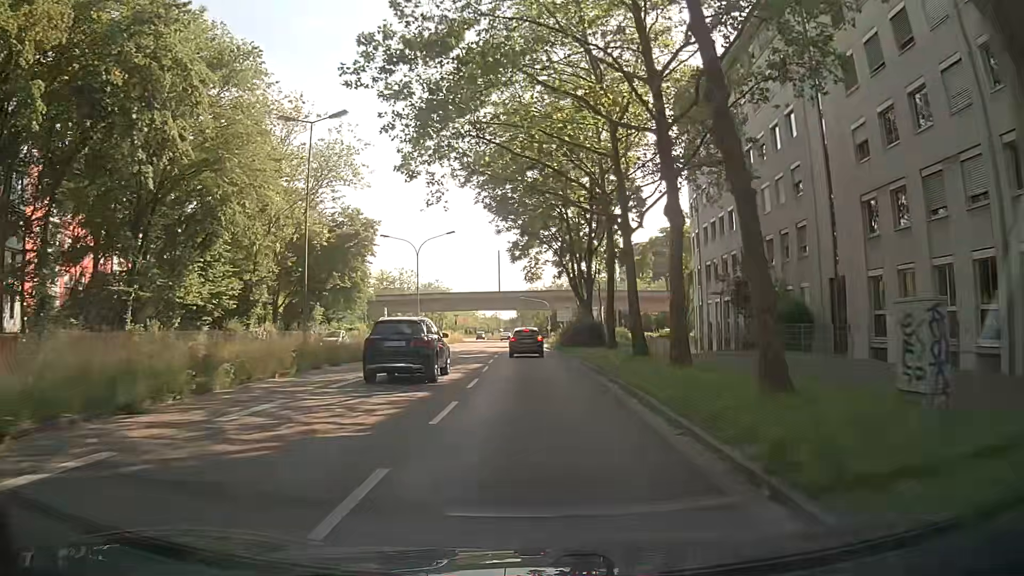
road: secondary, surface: asphalt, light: Day
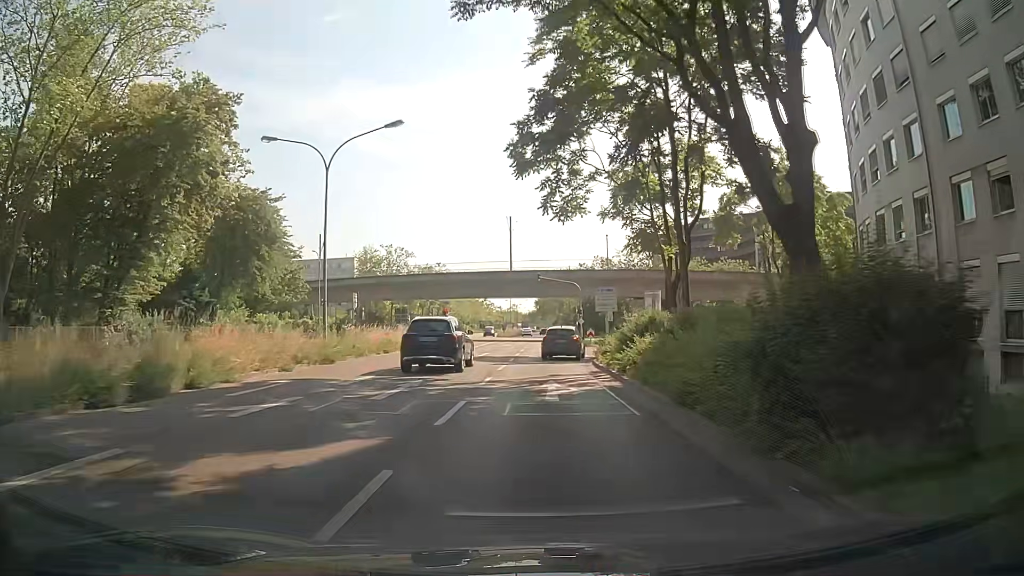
(-0.3, +30.2) m; -1°
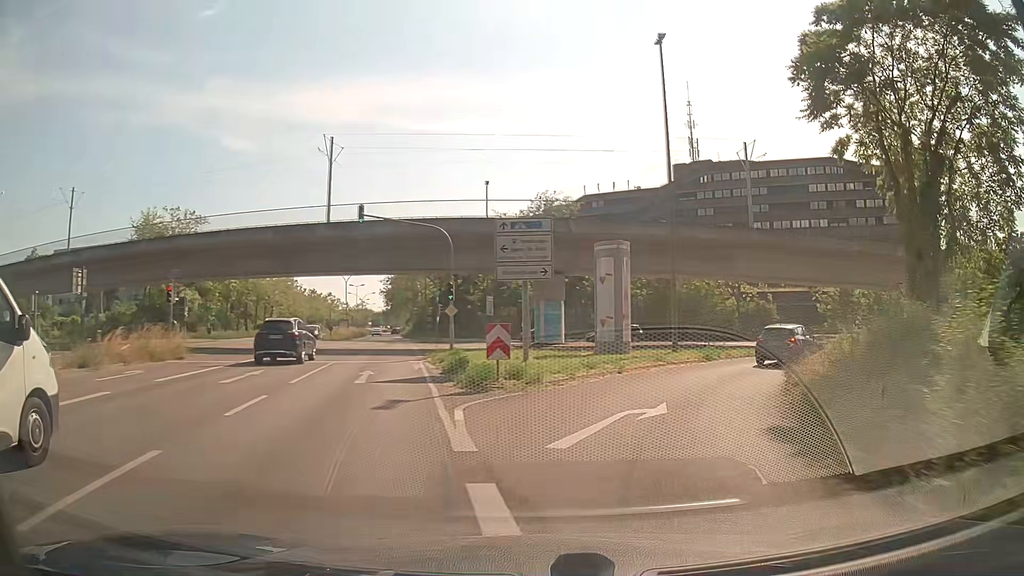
(+1.4, +35.2) m; +12°
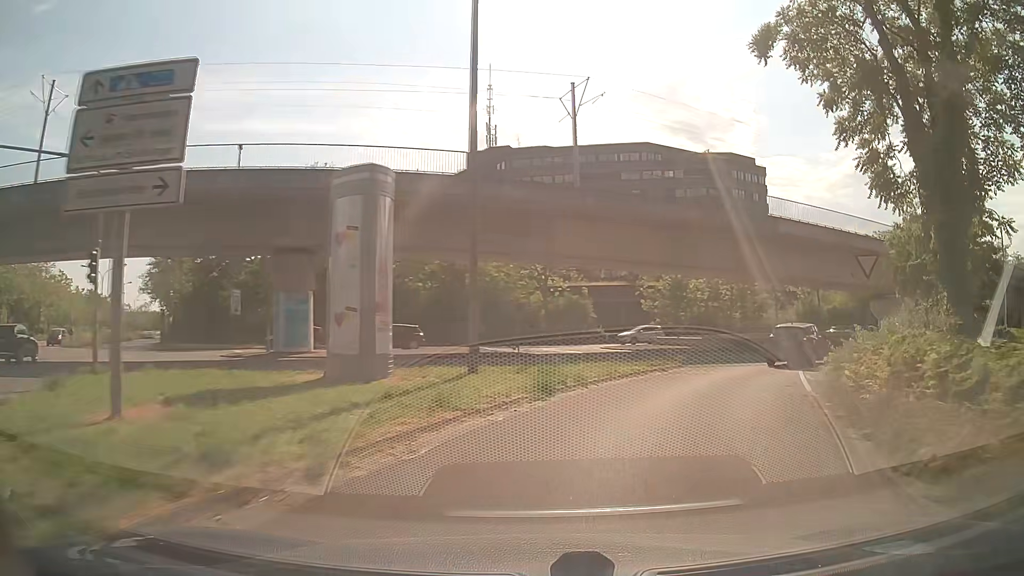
(+2.1, +13.0) m; +18°
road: secondary_link
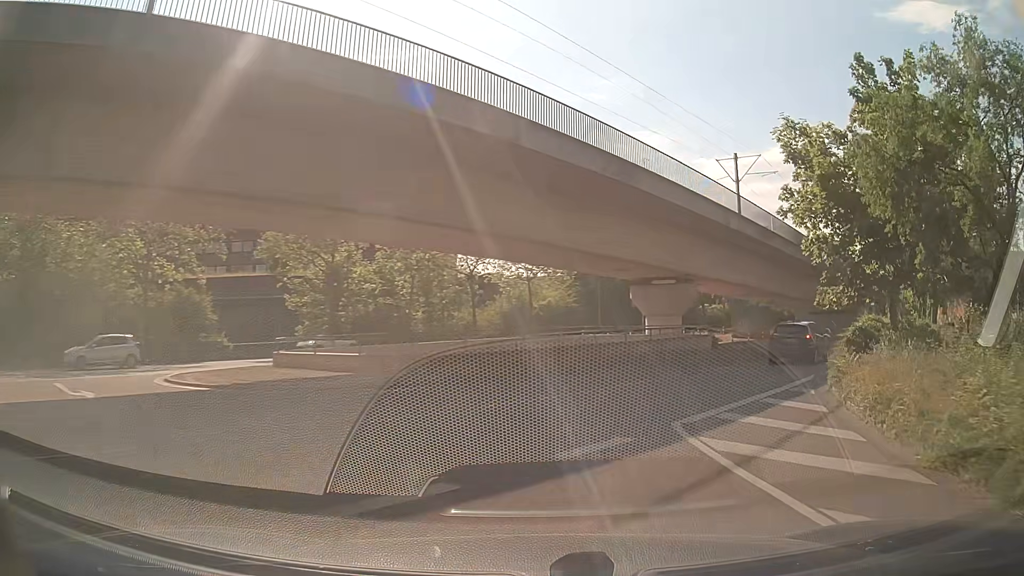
(+4.4, +18.3) m; +28°
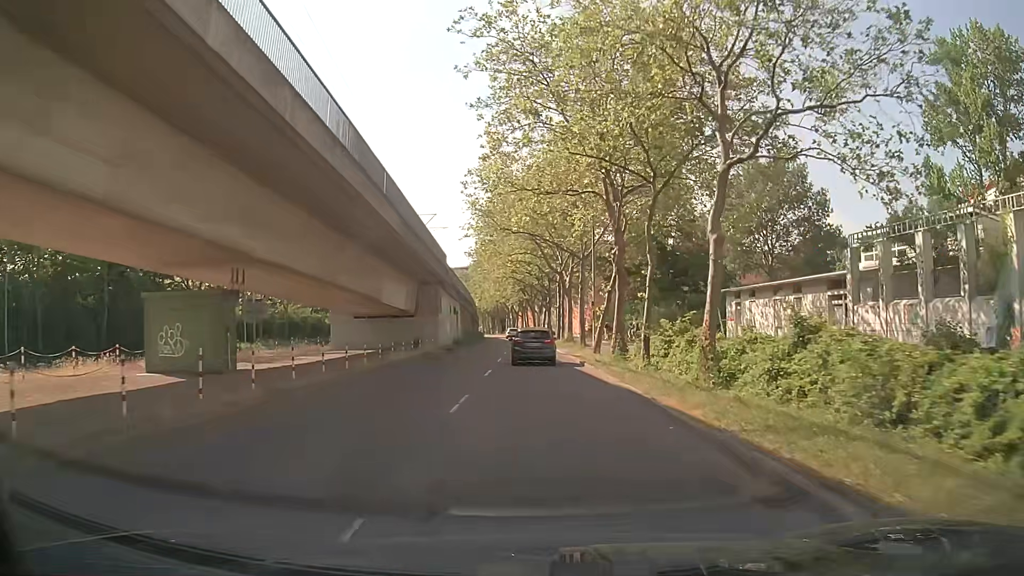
(+11.6, +28.2) m; +37°
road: tertiary
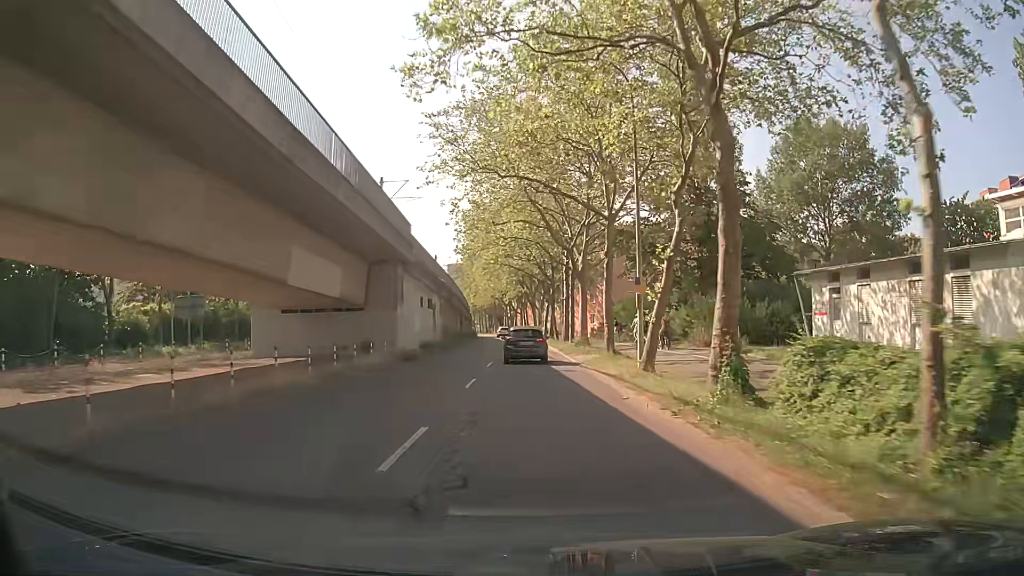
(-0.1, +13.8) m; +1°
